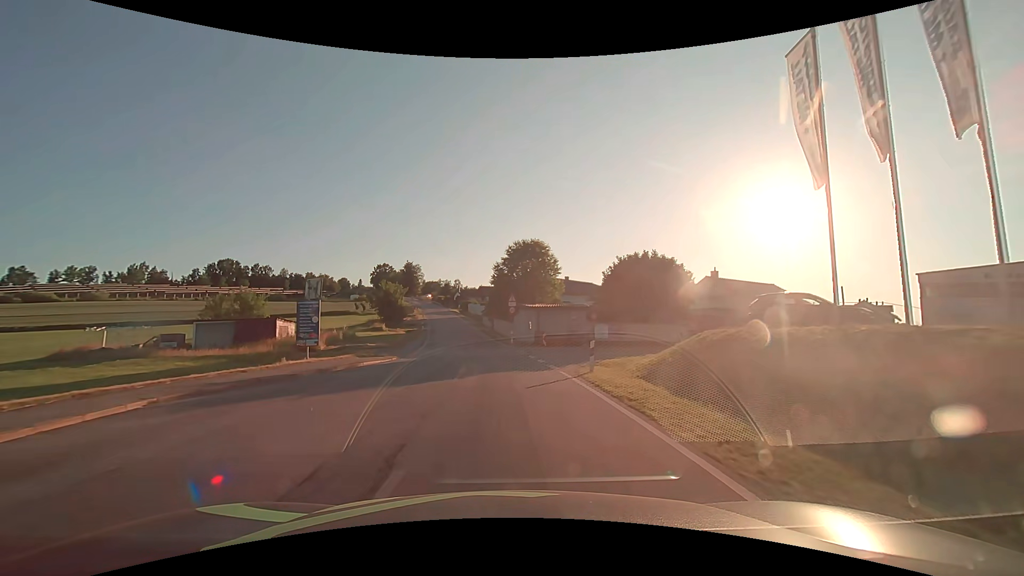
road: tertiary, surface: asphalt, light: Day
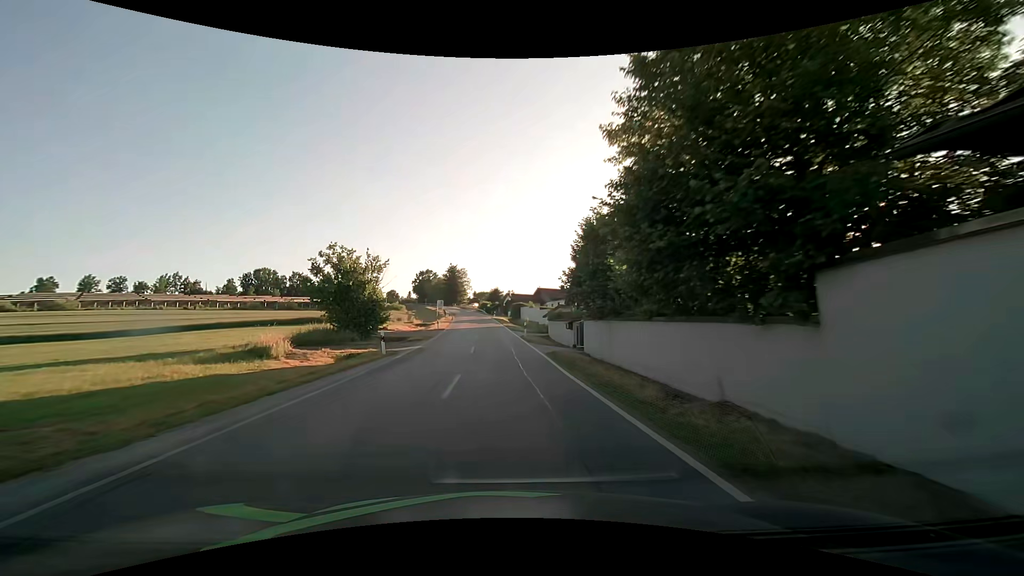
(-2.4, +40.5) m; -6°
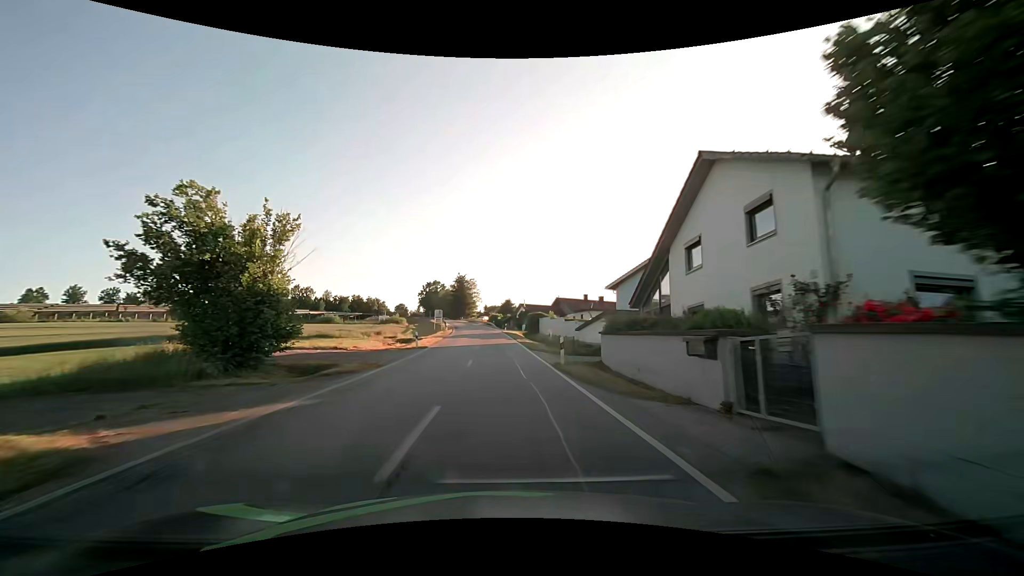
(-0.2, +16.8) m; -2°
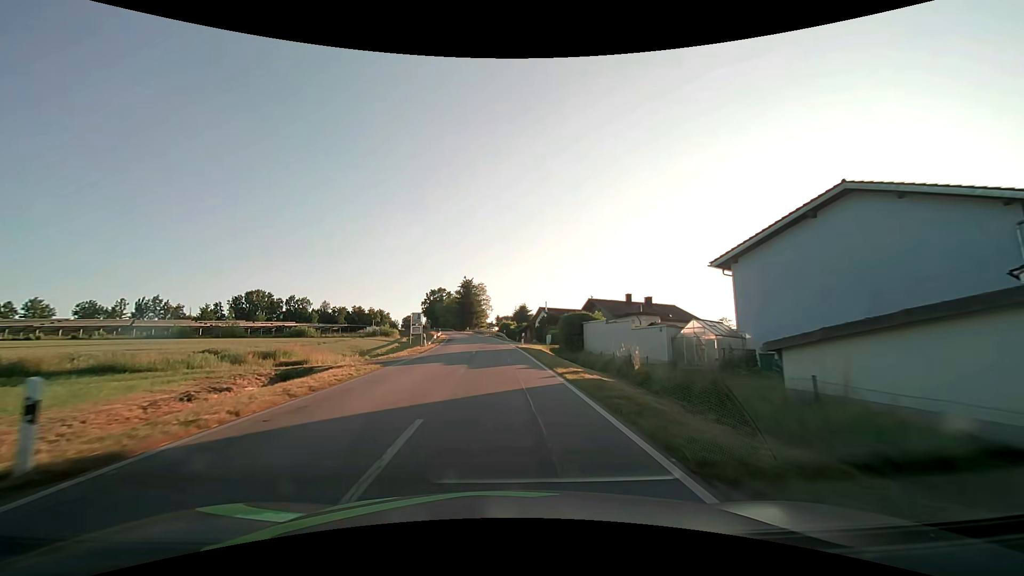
(-0.1, +25.4) m; 0°
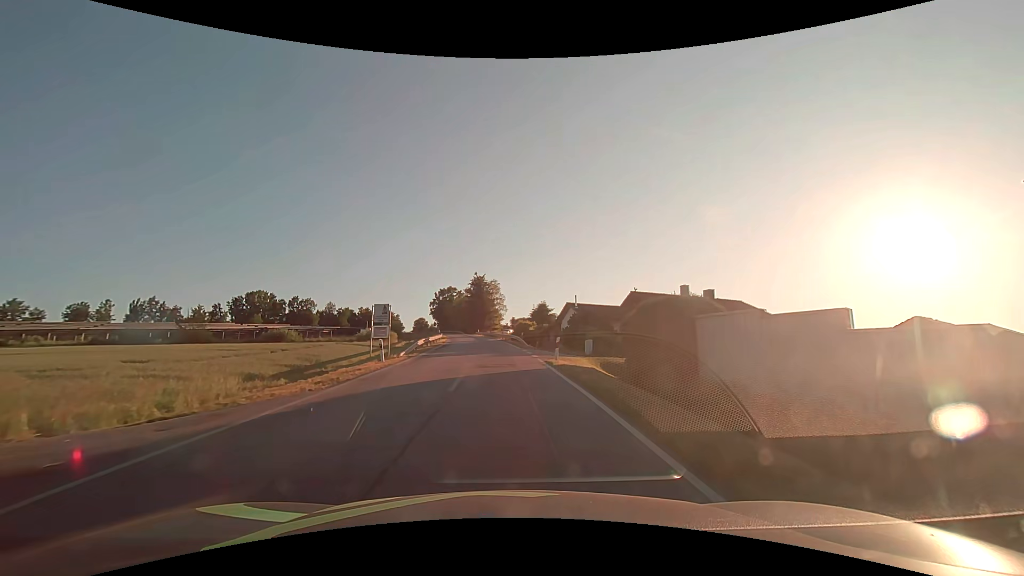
(-0.5, +17.2) m; -3°
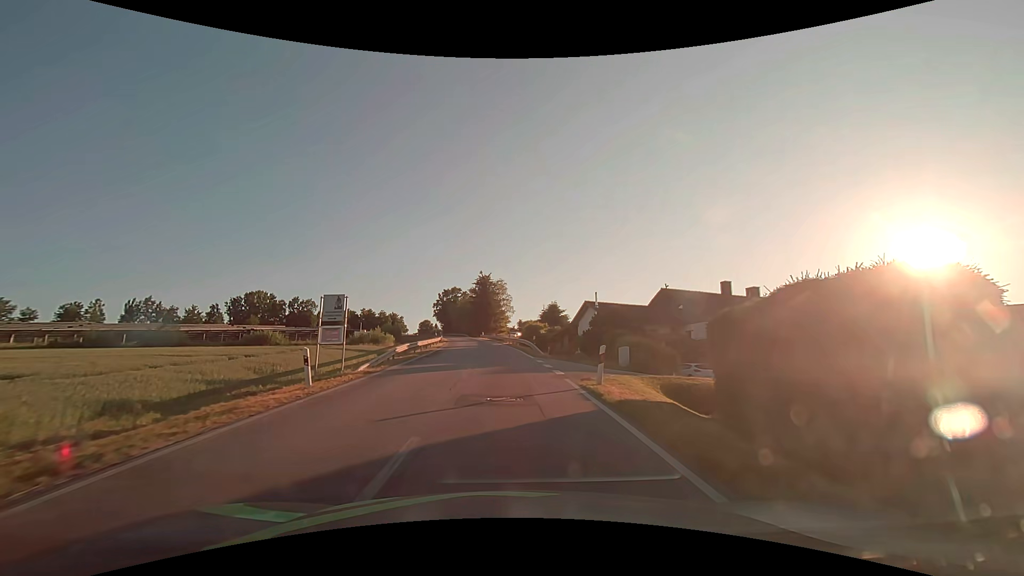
(0.0, +8.7) m; -1°
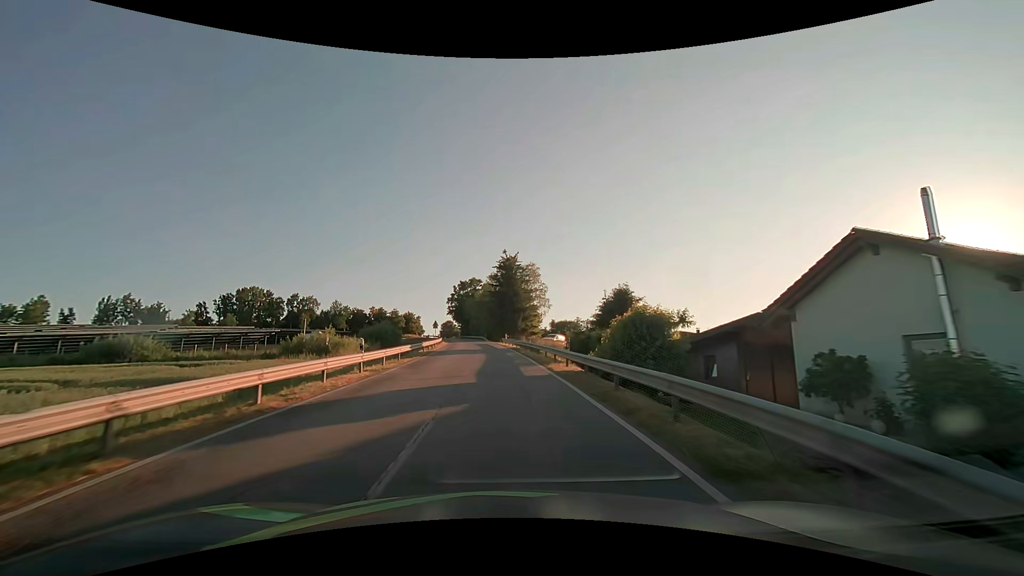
(-0.8, +35.2) m; -3°
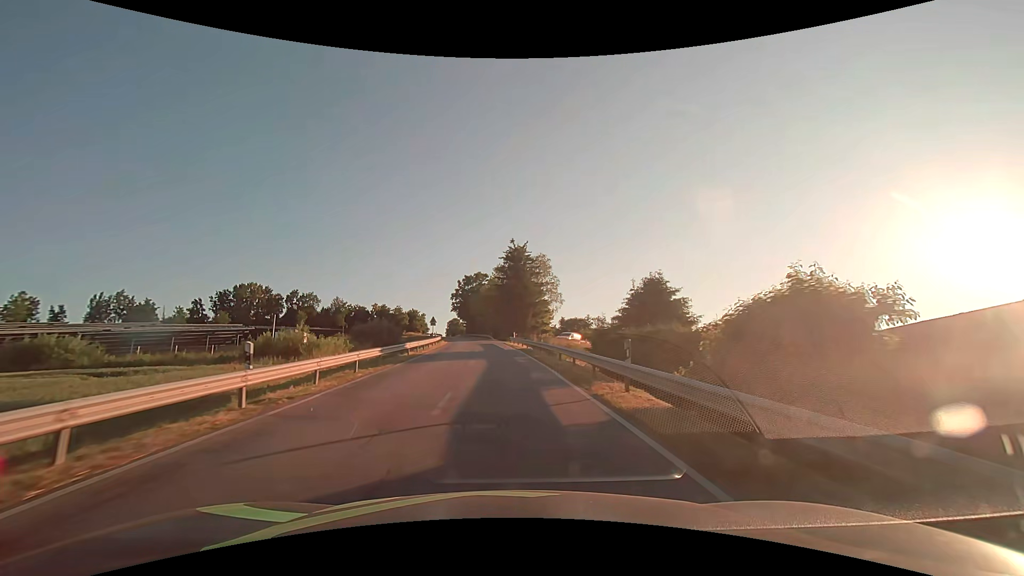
(-0.1, +8.9) m; -1°
(0, +10) (0, +20) (-1, +30) (-1, +40) (-2, +50) (-3, +60) (-4, +70) (-5, +80) (-7, +90) (-8, +100) m
